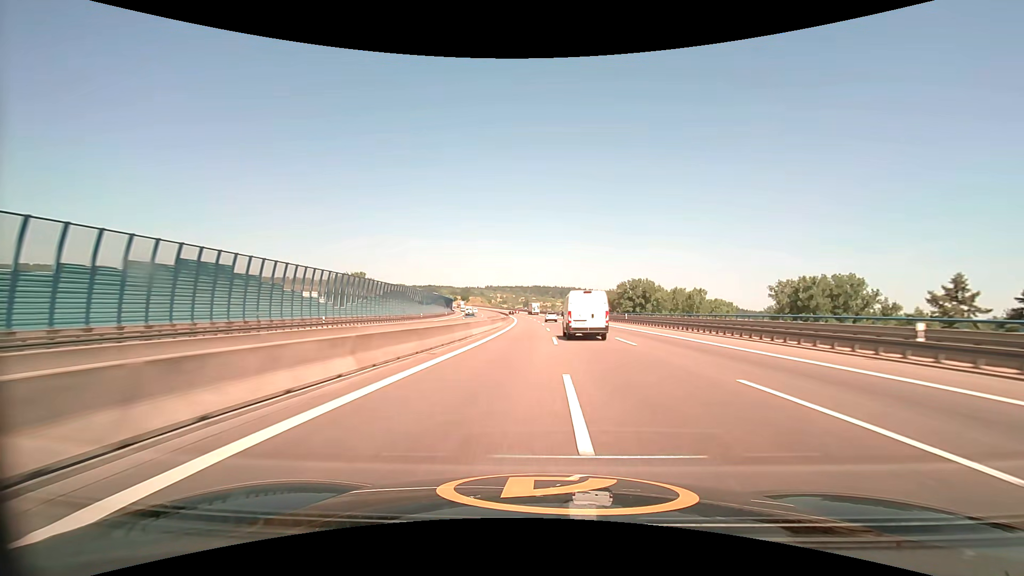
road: motorway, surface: asphalt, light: Day
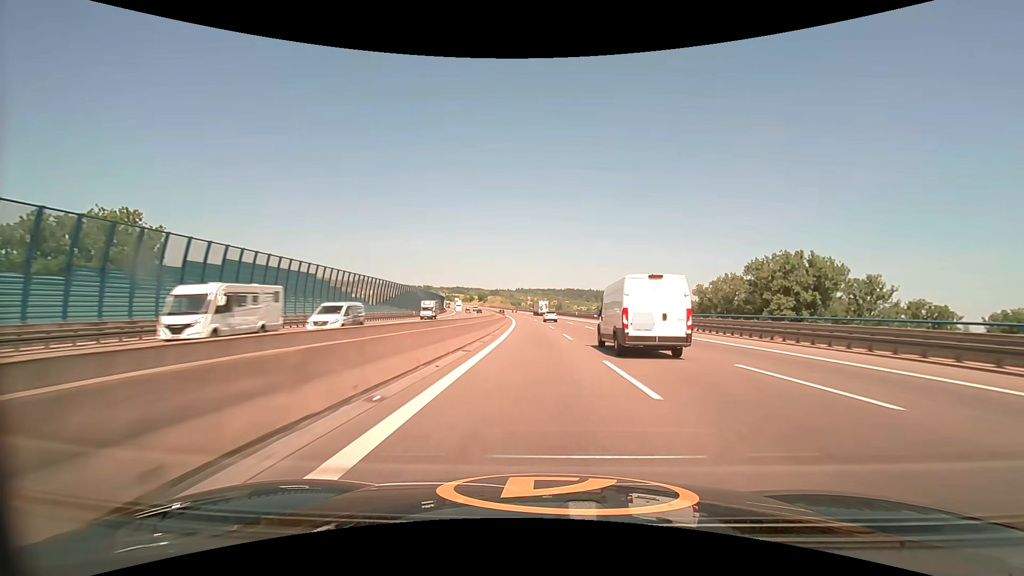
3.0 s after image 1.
(-3.3, +103.5) m; -4°
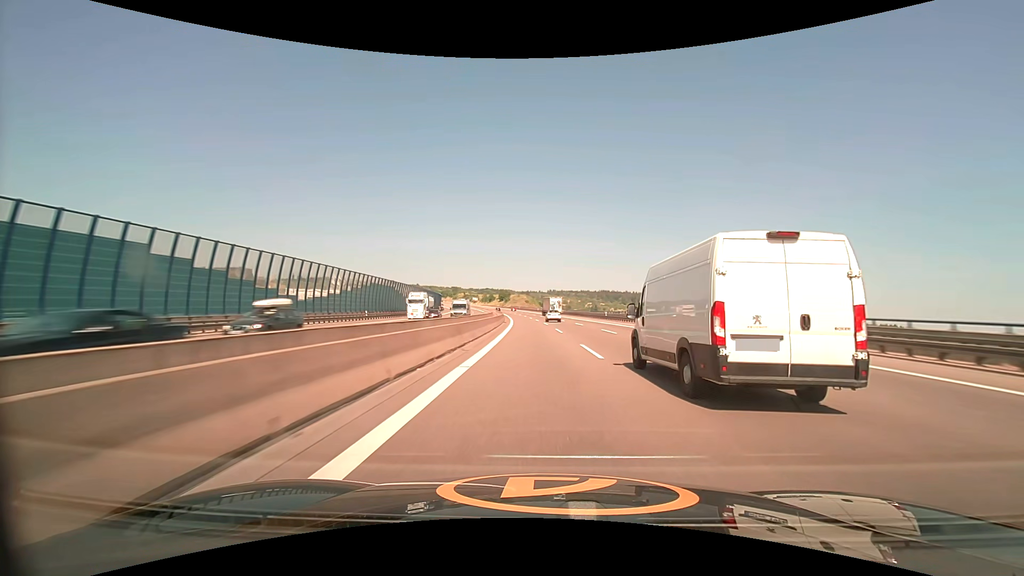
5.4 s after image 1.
(-2.7, +82.3) m; -4°
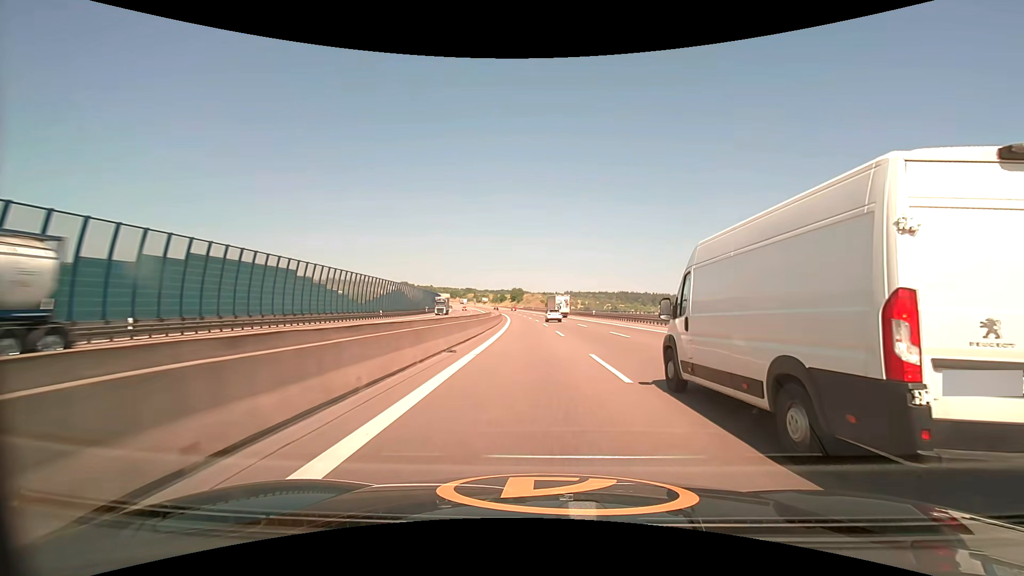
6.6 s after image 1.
(-0.6, +40.8) m; -2°
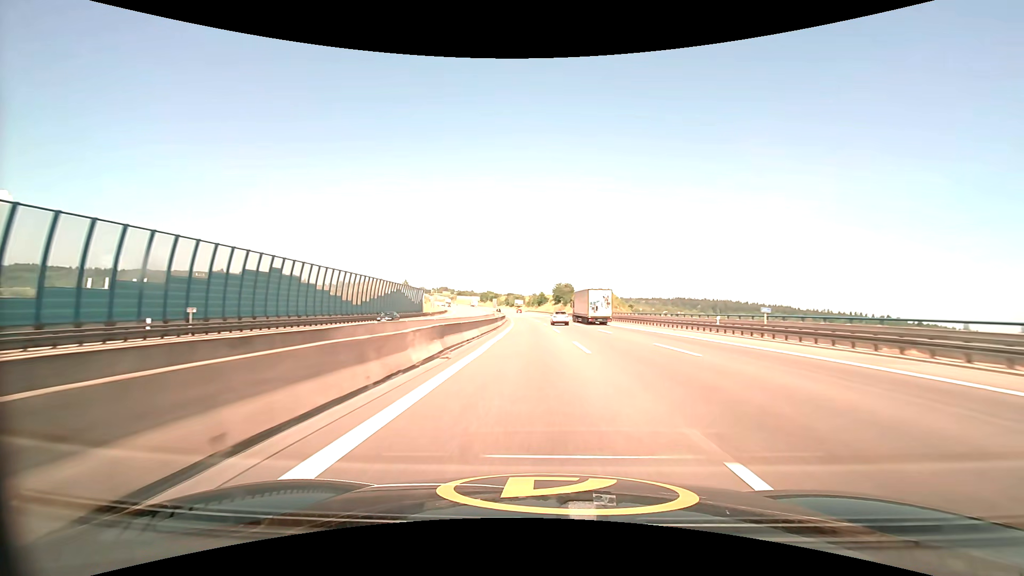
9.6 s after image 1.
(-4.7, +99.3) m; -5°
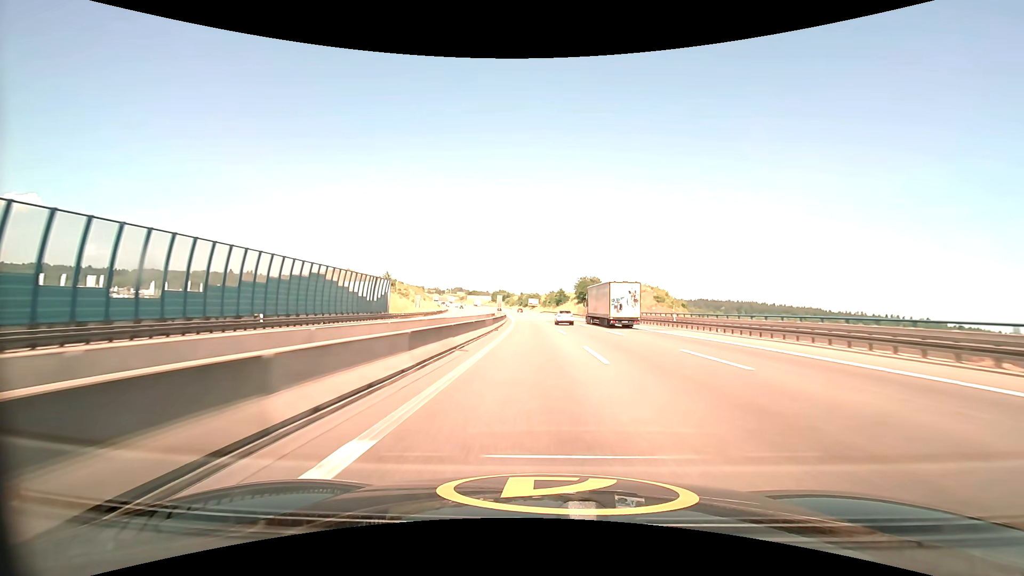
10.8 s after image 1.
(-0.7, +39.0) m; -2°
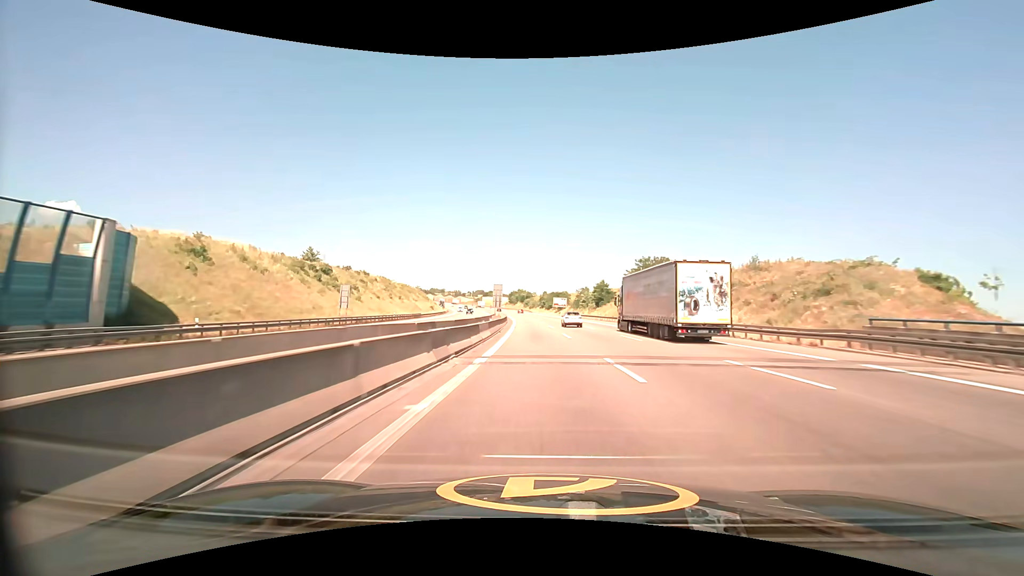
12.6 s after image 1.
(-1.5, +58.1) m; -3°
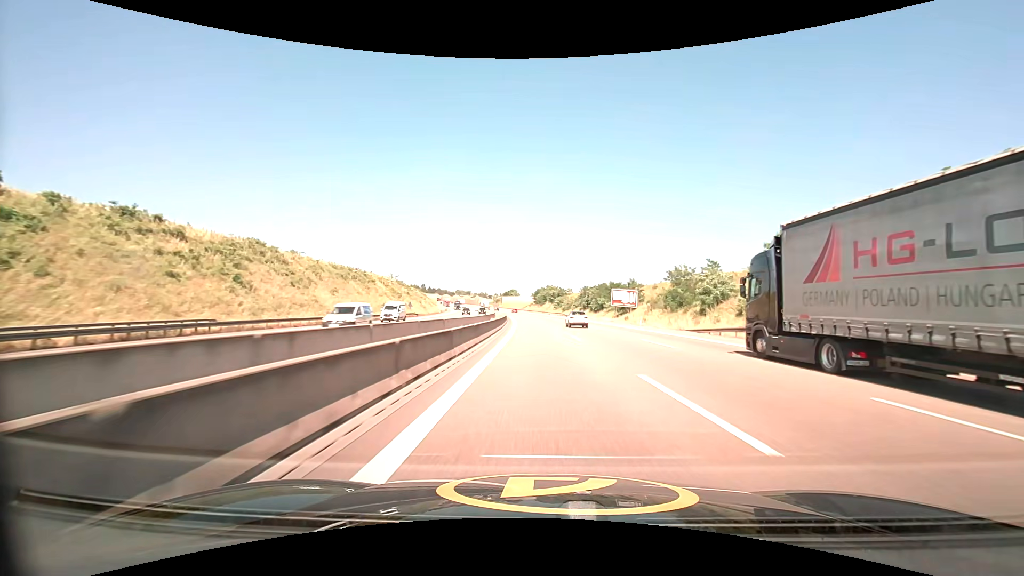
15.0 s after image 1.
(-2.6, +76.2) m; -4°
(0, +10) (0, +20) (0, +30) (-1, +40) (-1, +50) (-1, +60) (-2, +70) (-3, +80) (-3, +90) (-4, +100) m
